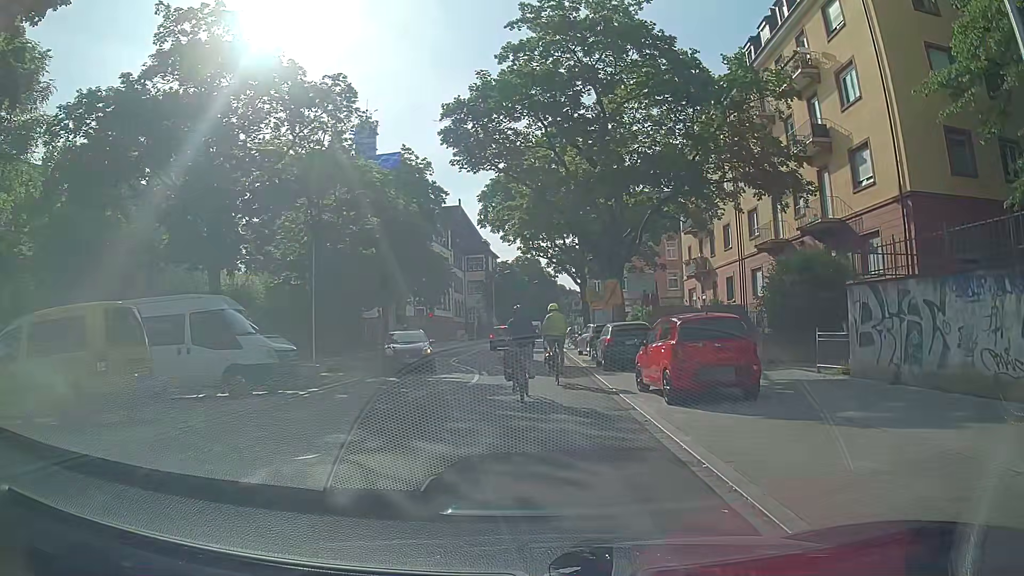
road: residential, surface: asphalt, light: Day
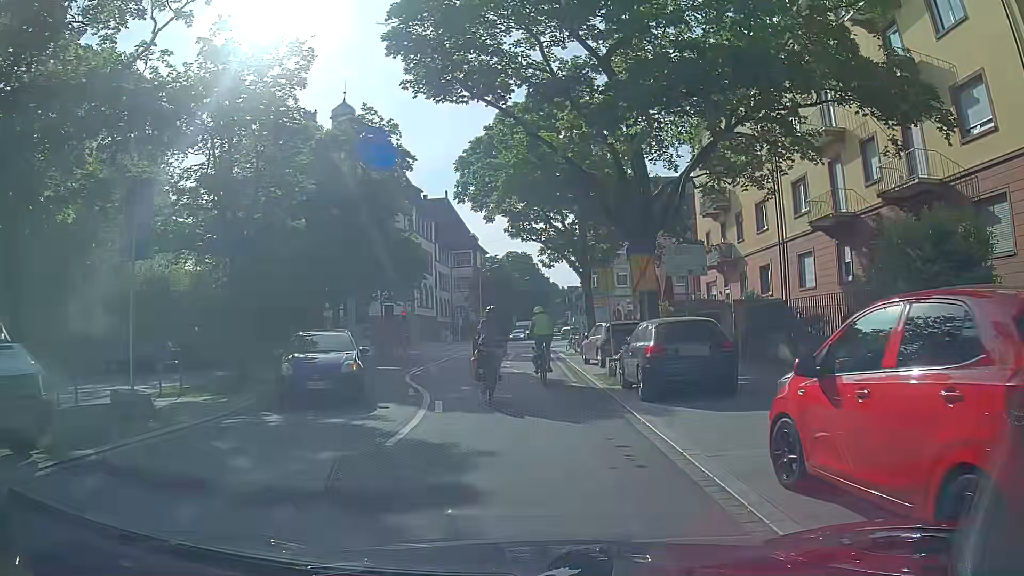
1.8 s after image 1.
(+0.2, +8.4) m; +3°
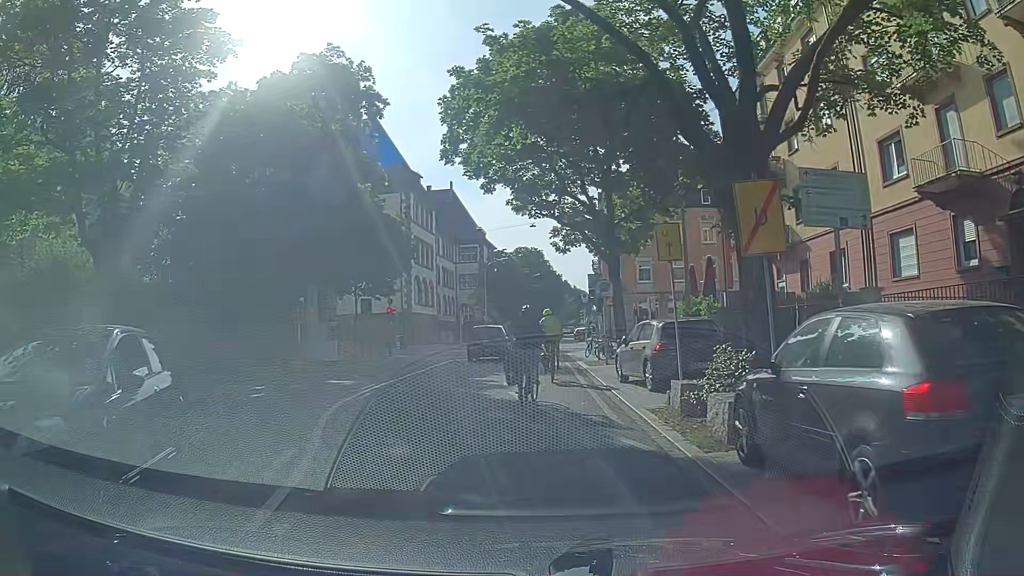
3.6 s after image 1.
(-0.1, +8.2) m; -2°
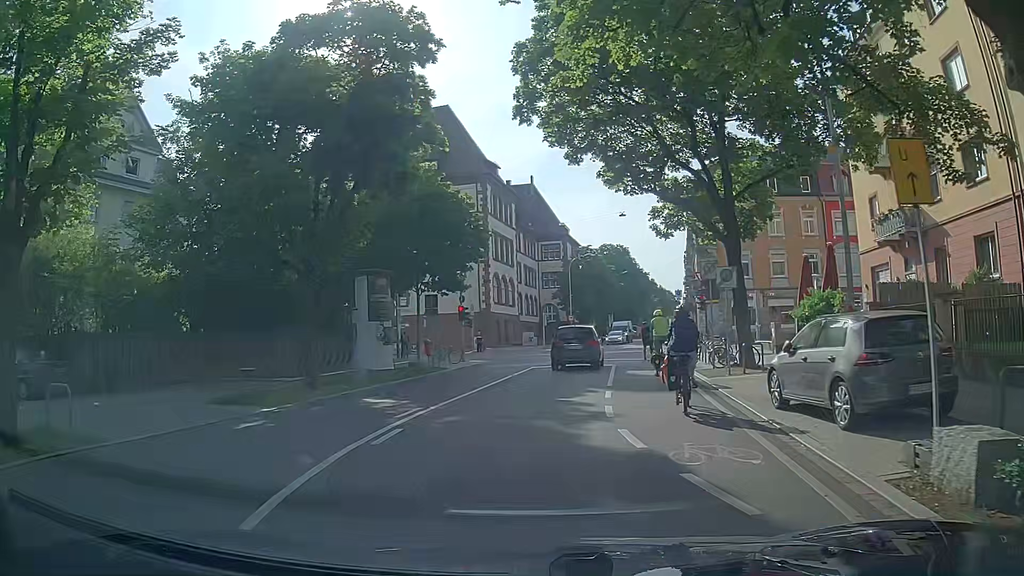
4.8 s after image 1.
(-0.3, +5.4) m; -5°
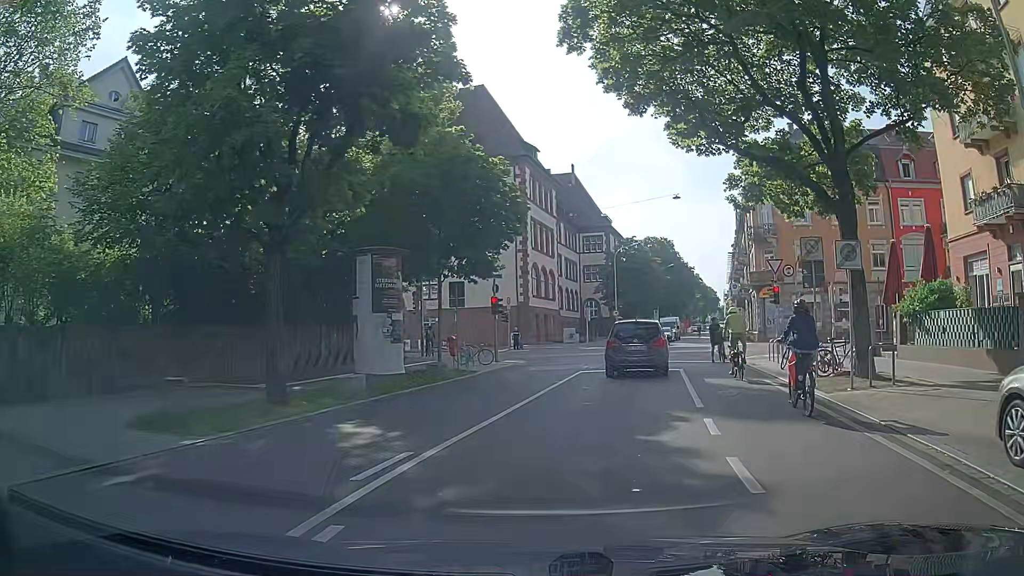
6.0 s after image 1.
(-0.3, +5.3) m; -4°
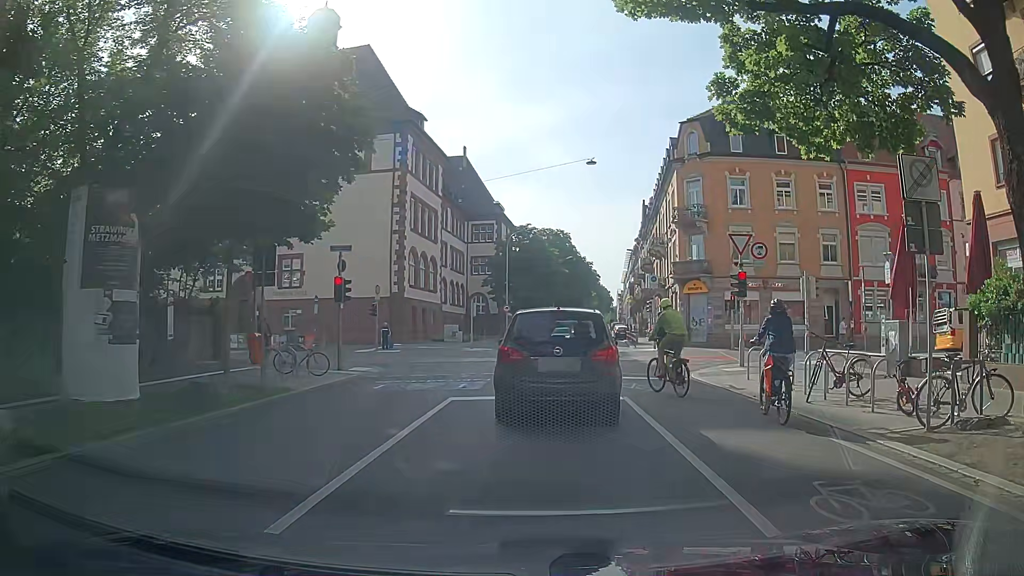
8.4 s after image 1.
(+0.5, +9.2) m; +10°
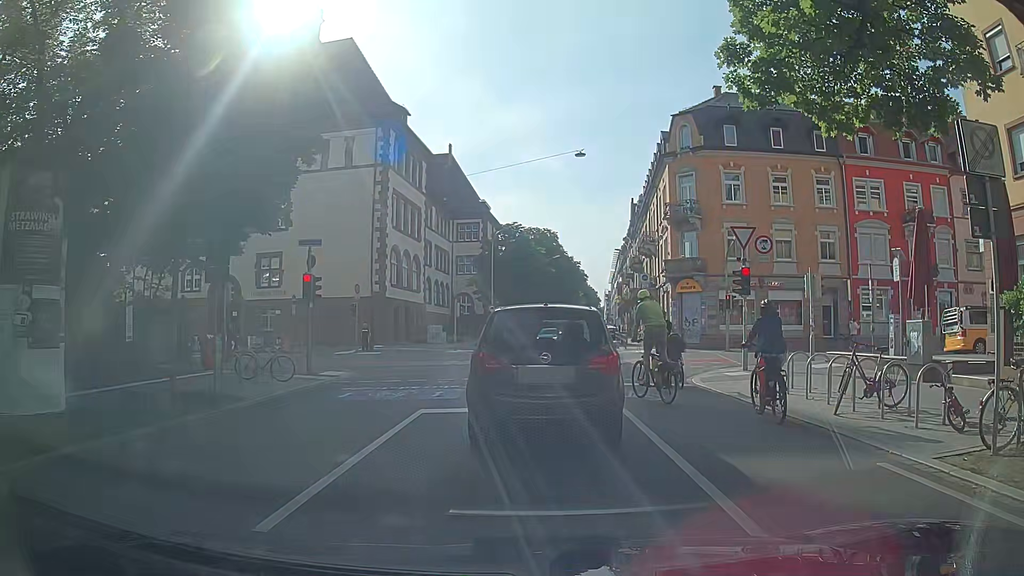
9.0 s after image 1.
(-0.1, +1.7) m; +3°
